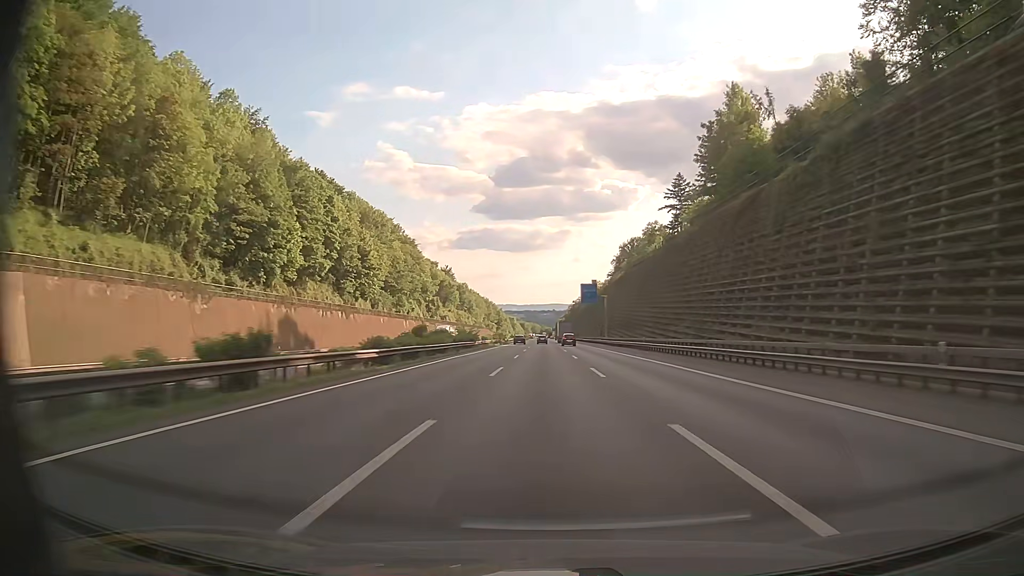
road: motorway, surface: asphalt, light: Day
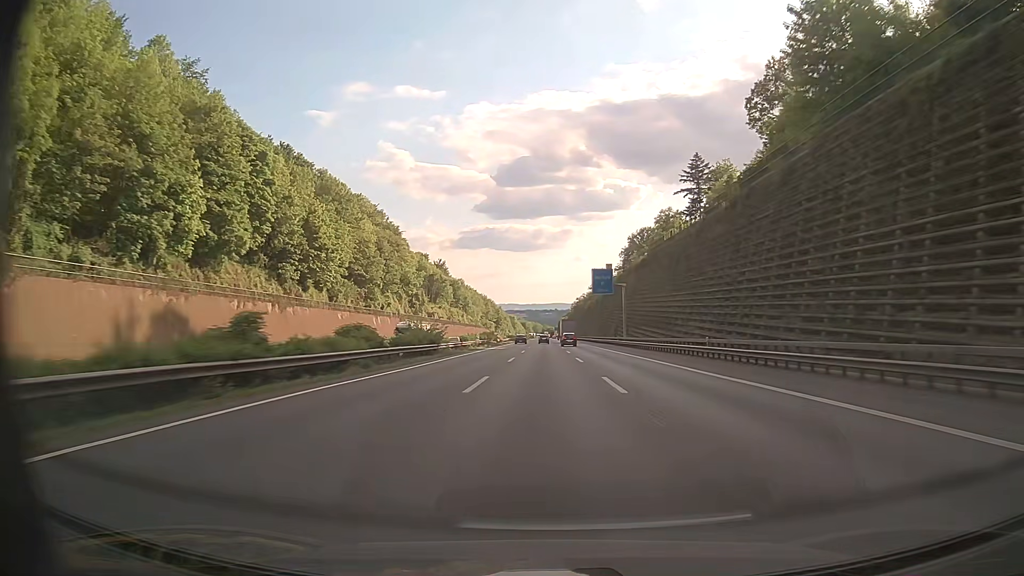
(0.0, +24.4) m; 0°
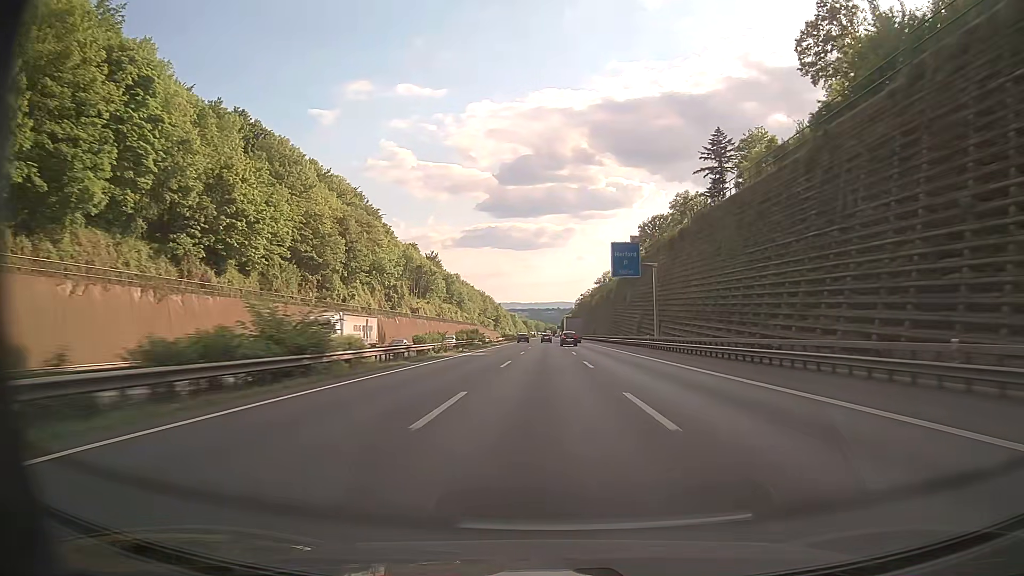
(0.0, +24.4) m; 0°
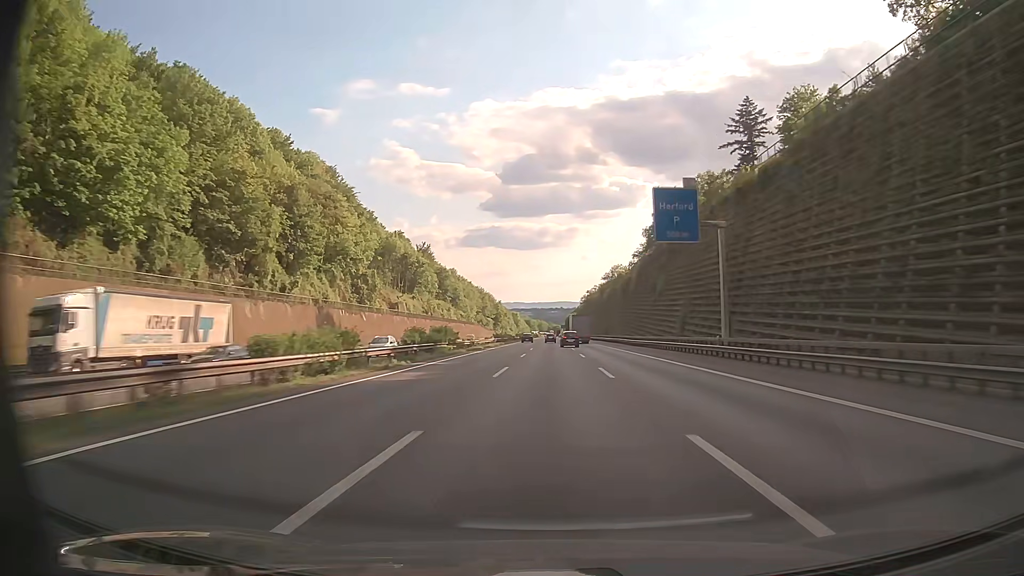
(-0.1, +24.4) m; 0°
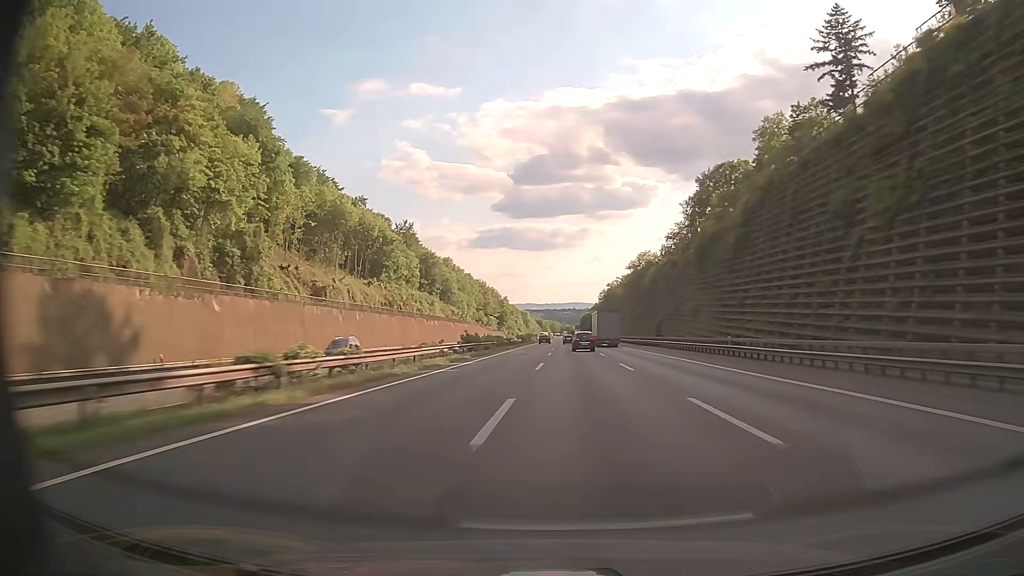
(-0.3, +48.8) m; -1°
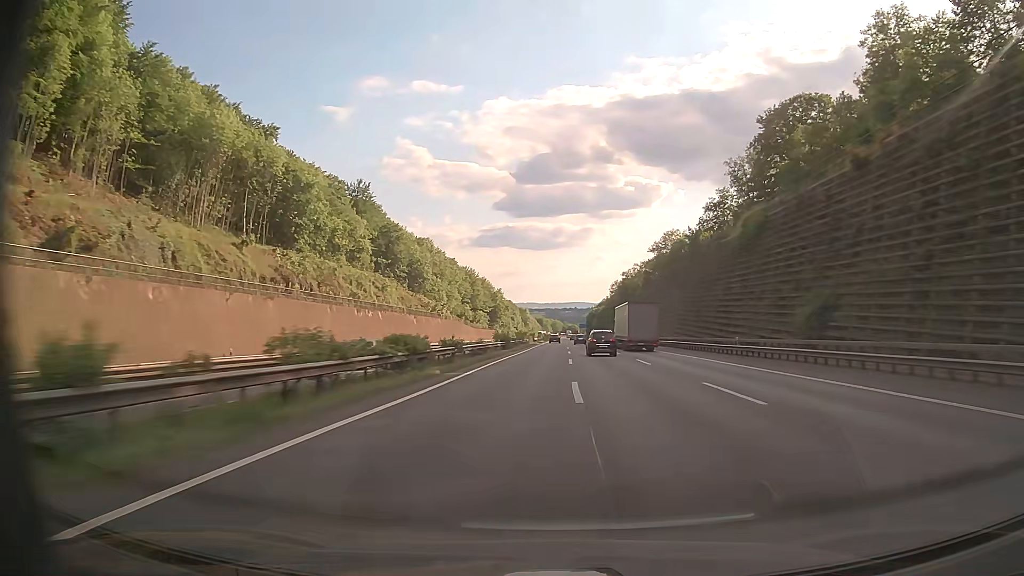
(-0.3, +48.9) m; 0°
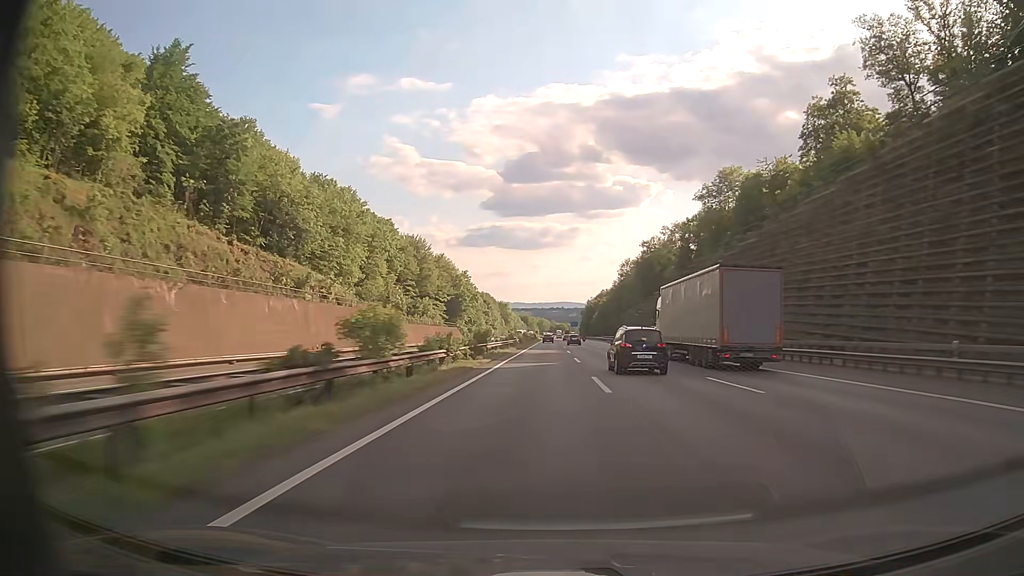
(+0.8, +73.2) m; +1°
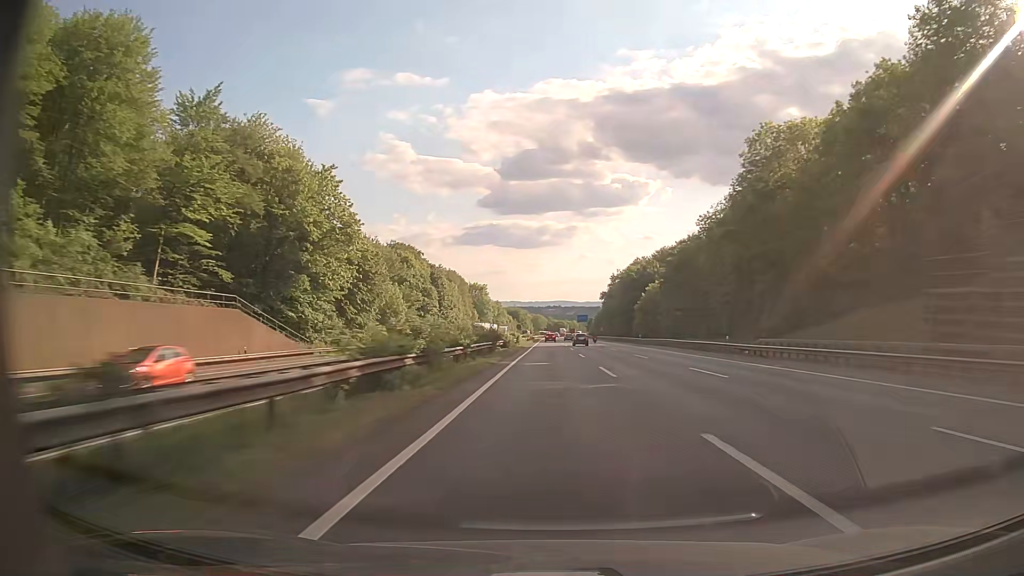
(+0.5, +120.6) m; 0°
(0, +10) (0, +20) (0, +30) (0, +40) (+1, +50) (+1, +60) (+1, +70) (+1, +80) (+1, +90) (+2, +100) m
